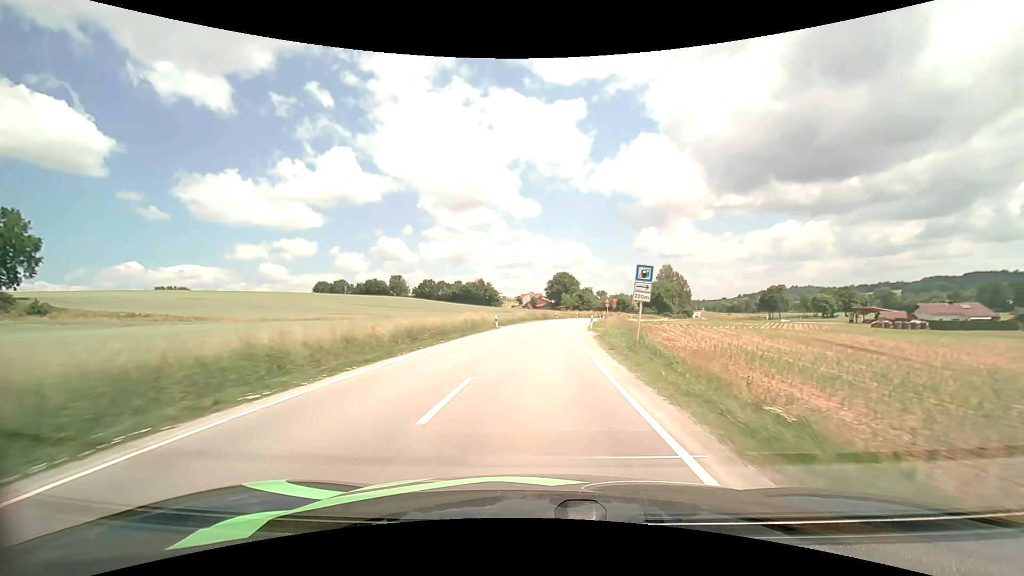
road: secondary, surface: asphalt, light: Day
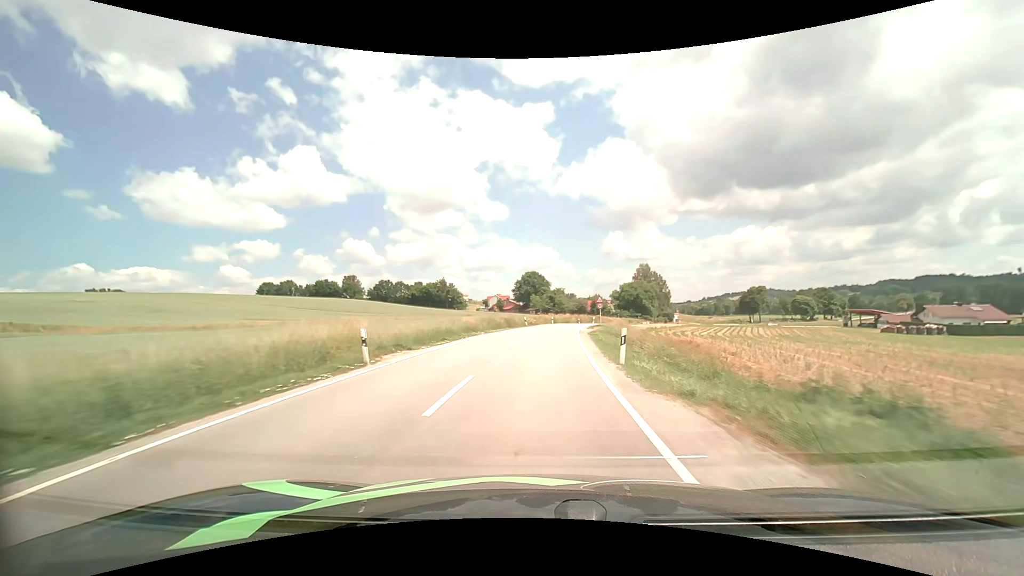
(+0.7, +23.2) m; +4°
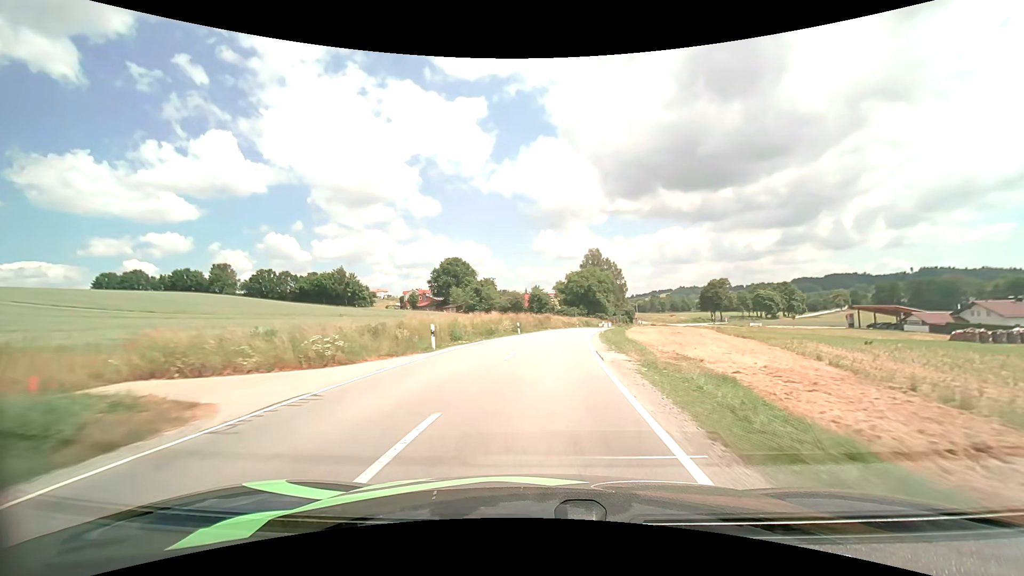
(+3.2, +50.9) m; +8°
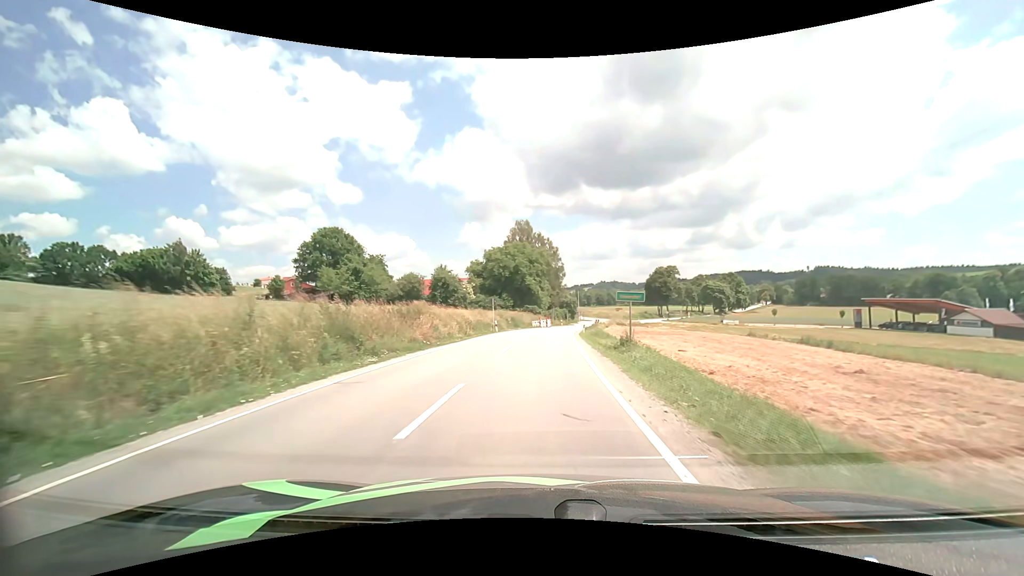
(+3.6, +45.0) m; +9°
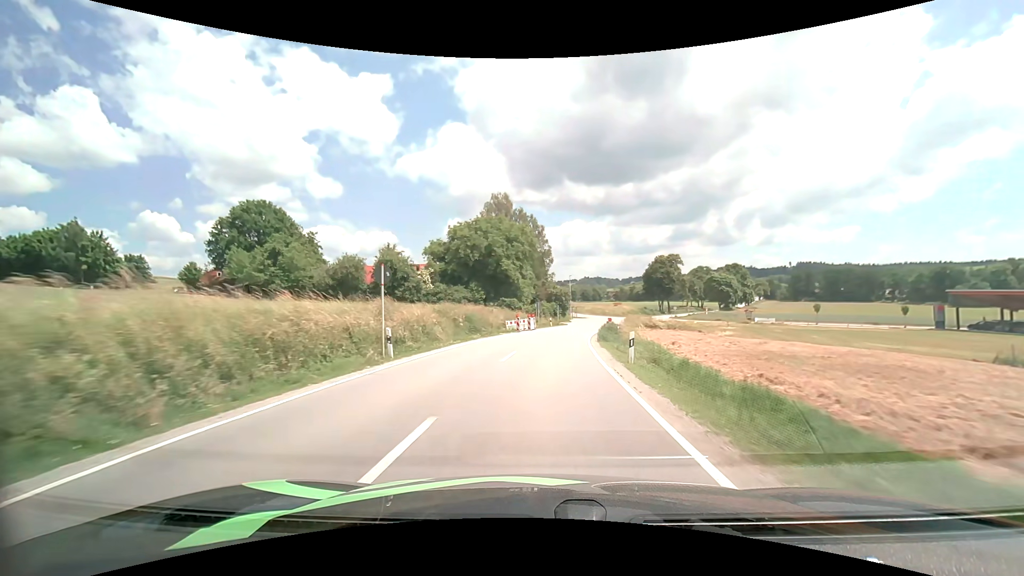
(+0.5, +26.8) m; +2°
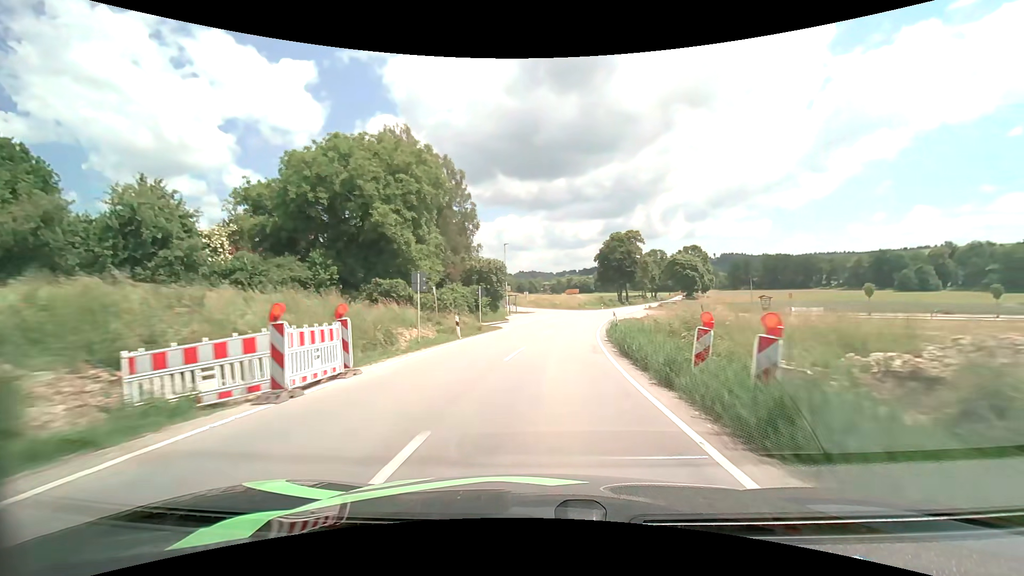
(+2.1, +37.2) m; +7°
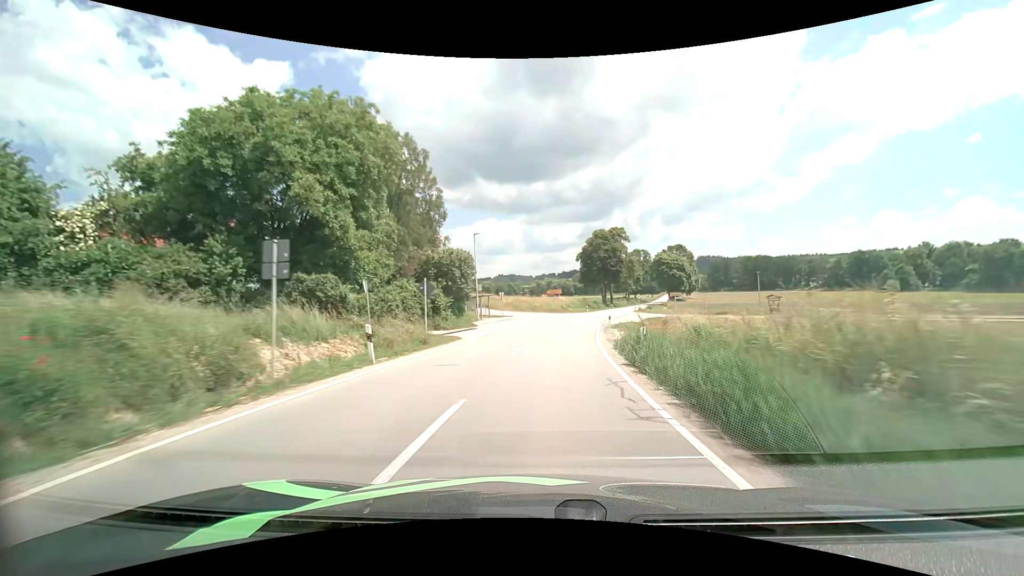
(+0.2, +9.7) m; +2°
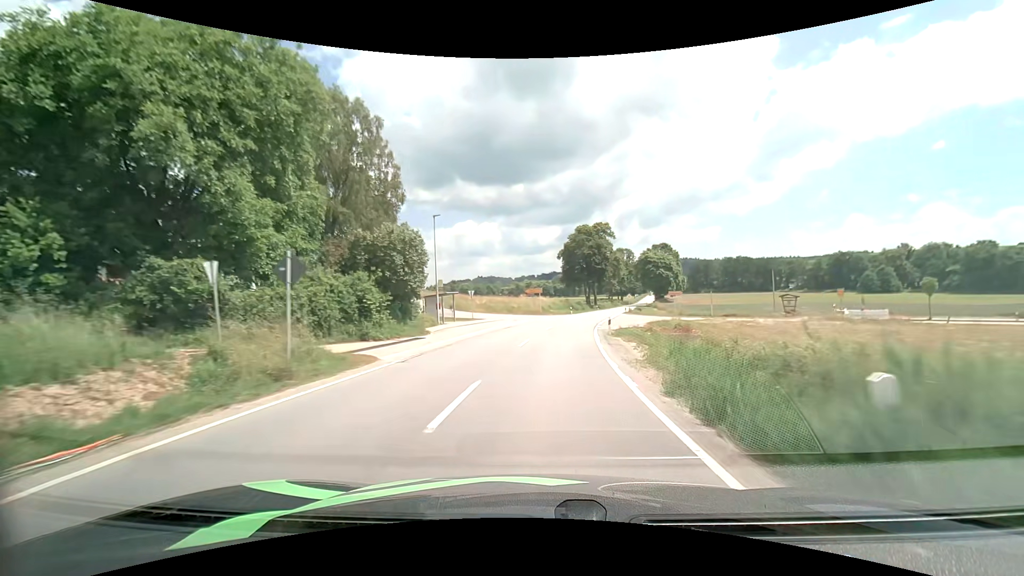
(+0.2, +9.7) m; +2°
